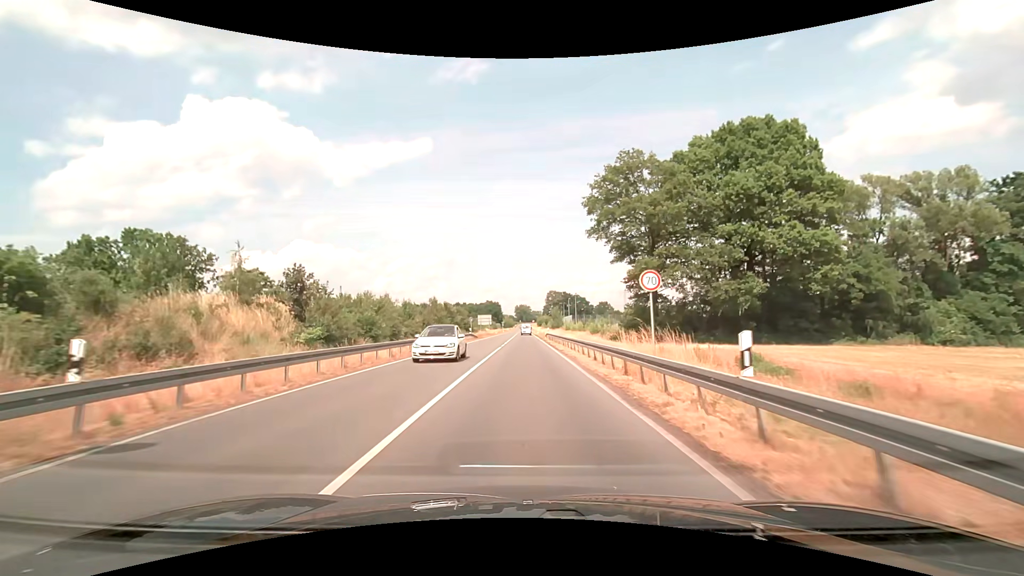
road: secondary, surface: asphalt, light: Day
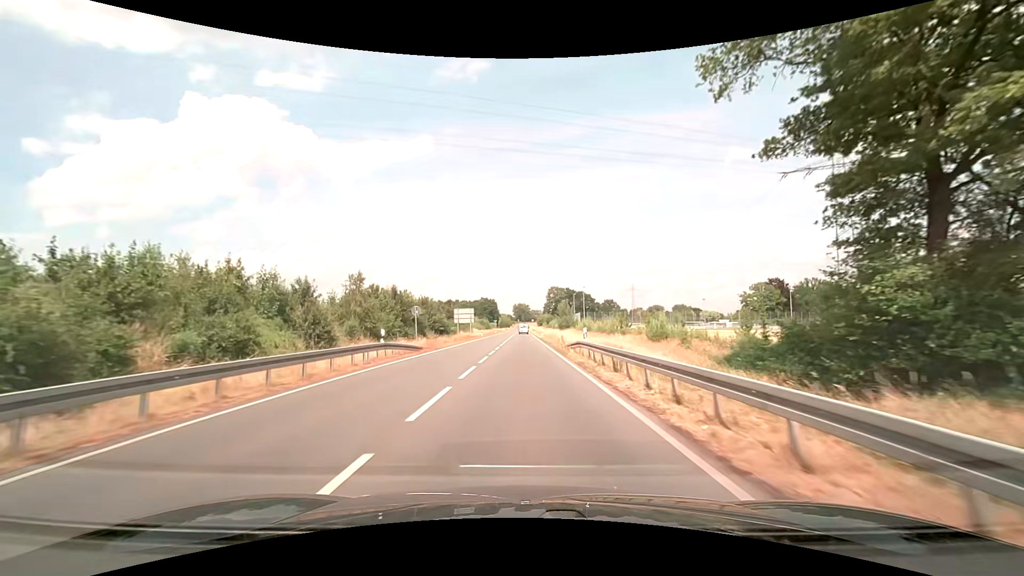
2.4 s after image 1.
(+0.1, +35.3) m; 0°
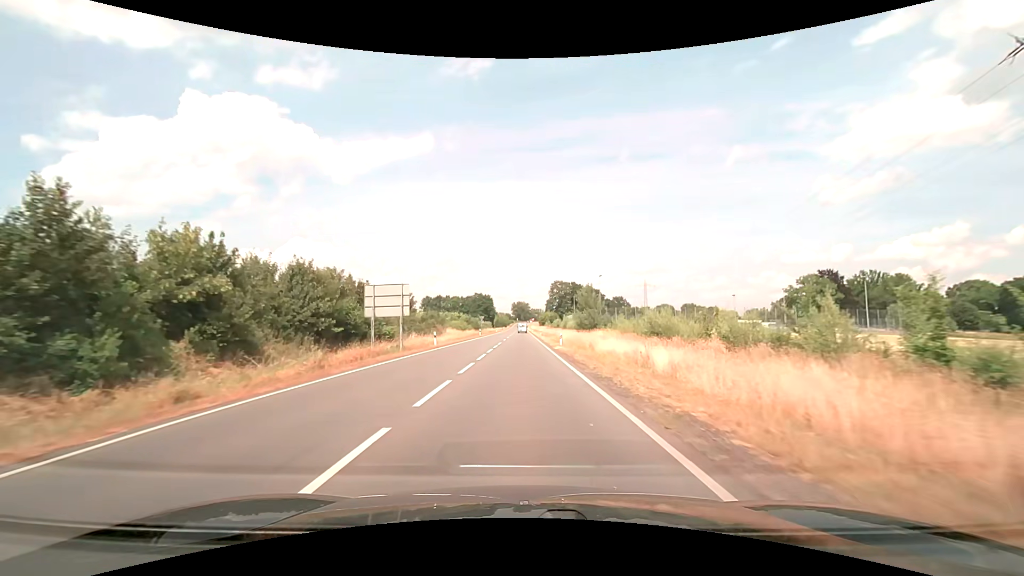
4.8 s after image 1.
(0.0, +40.7) m; 0°
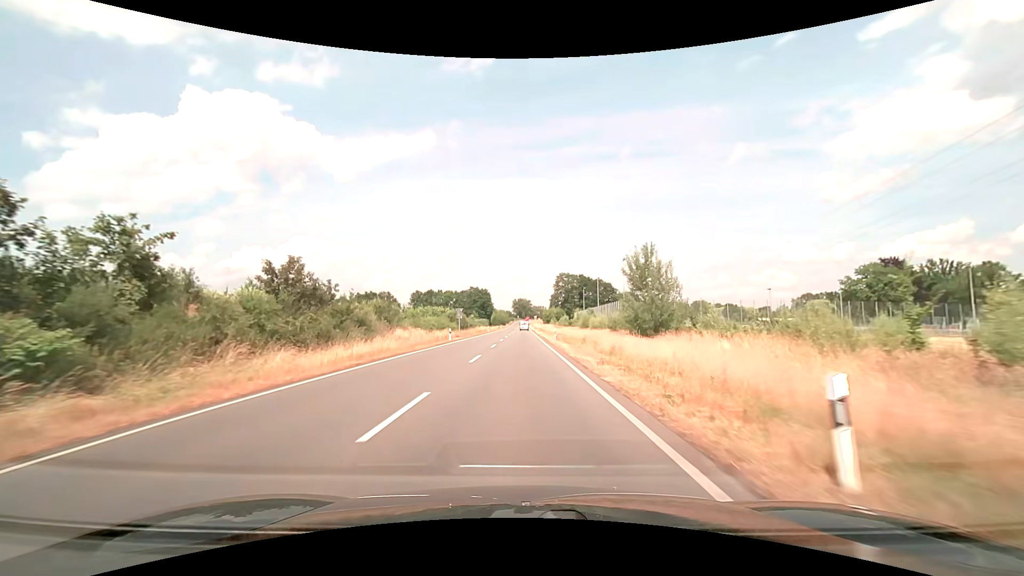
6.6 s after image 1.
(-0.1, +32.7) m; 0°
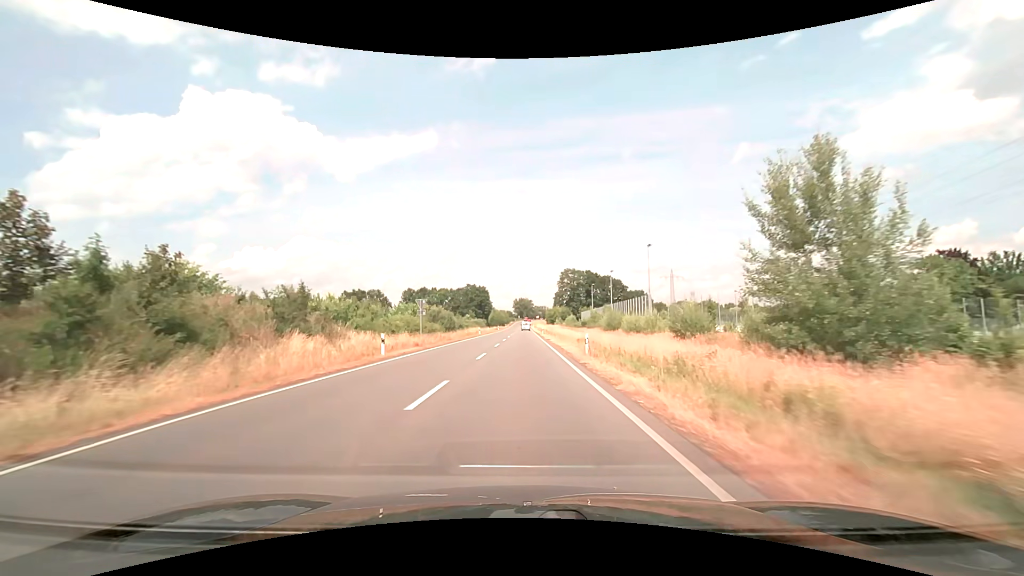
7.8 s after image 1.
(0.0, +21.7) m; 0°
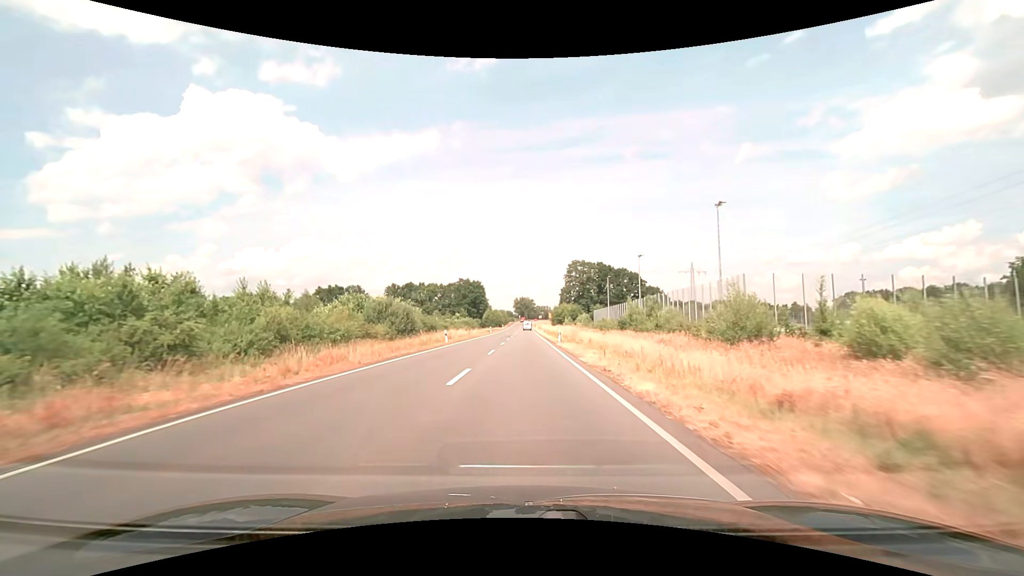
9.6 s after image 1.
(0.0, +32.4) m; 0°
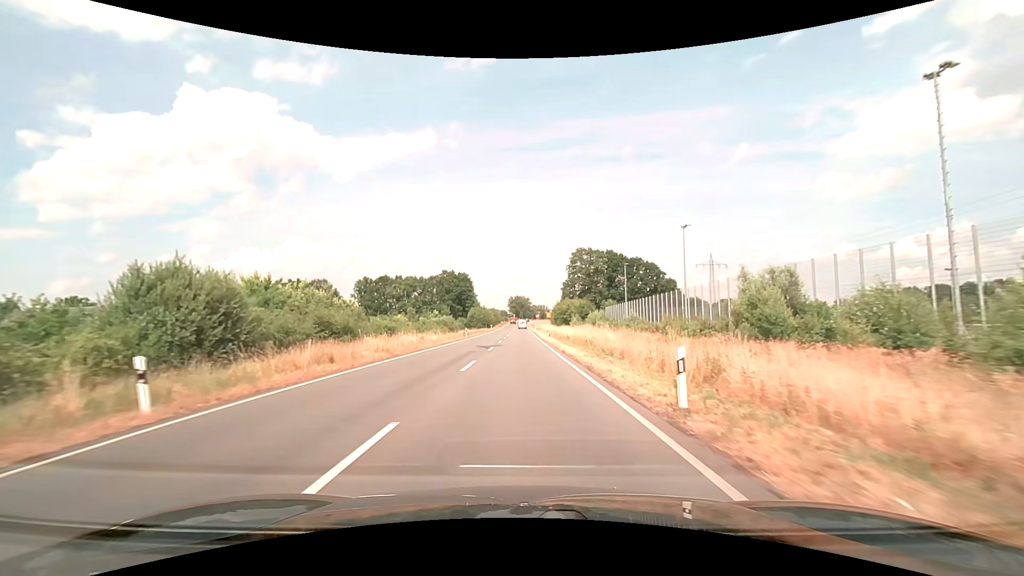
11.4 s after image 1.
(+0.1, +32.3) m; 0°
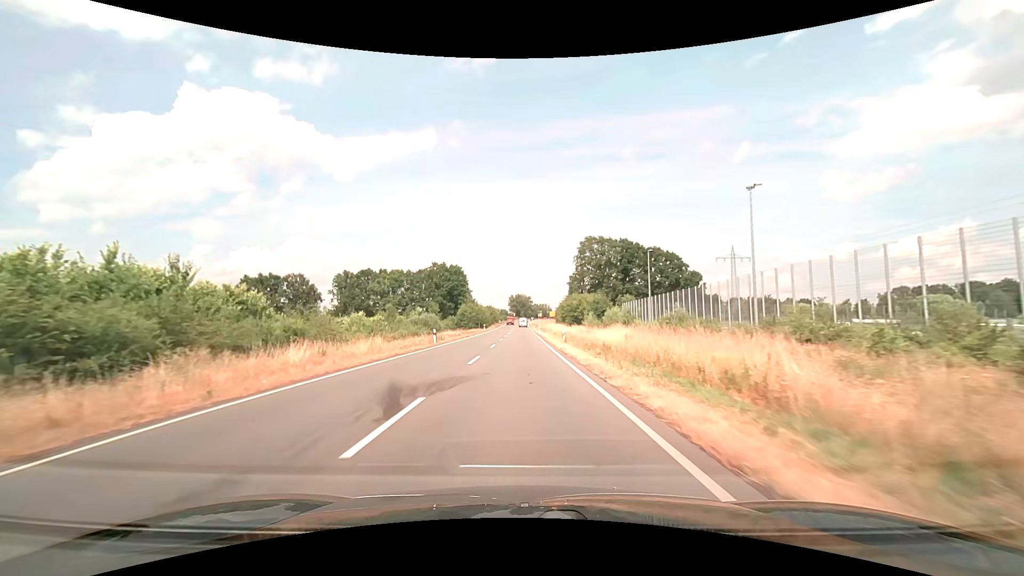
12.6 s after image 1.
(0.0, +21.5) m; 0°
(0, +10) (0, +20) (0, +30) (0, +40) (0, +50) (0, +60) (0, +70) (0, +80) (0, +90) (0, +100) m
